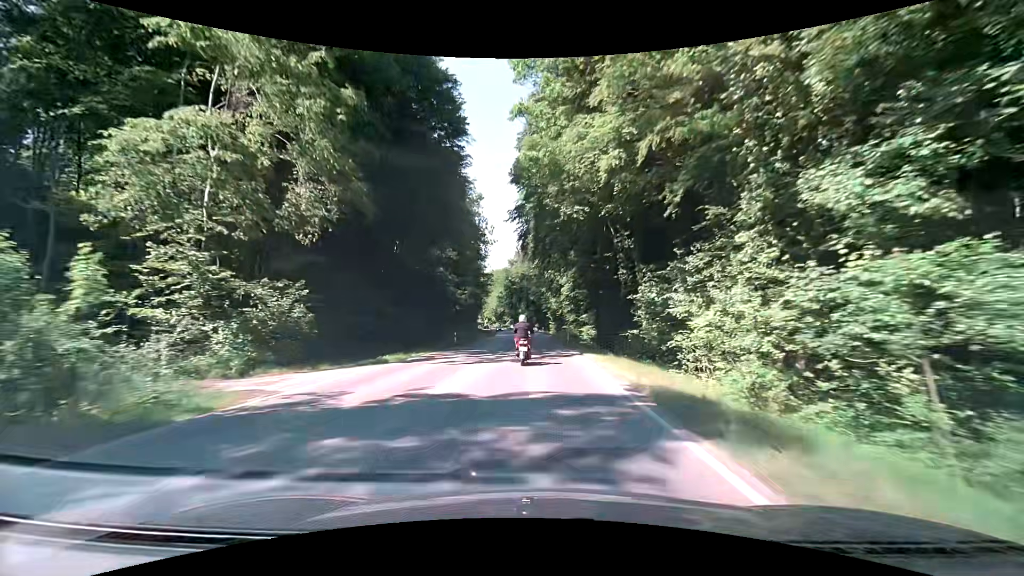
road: secondary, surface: asphalt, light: Day
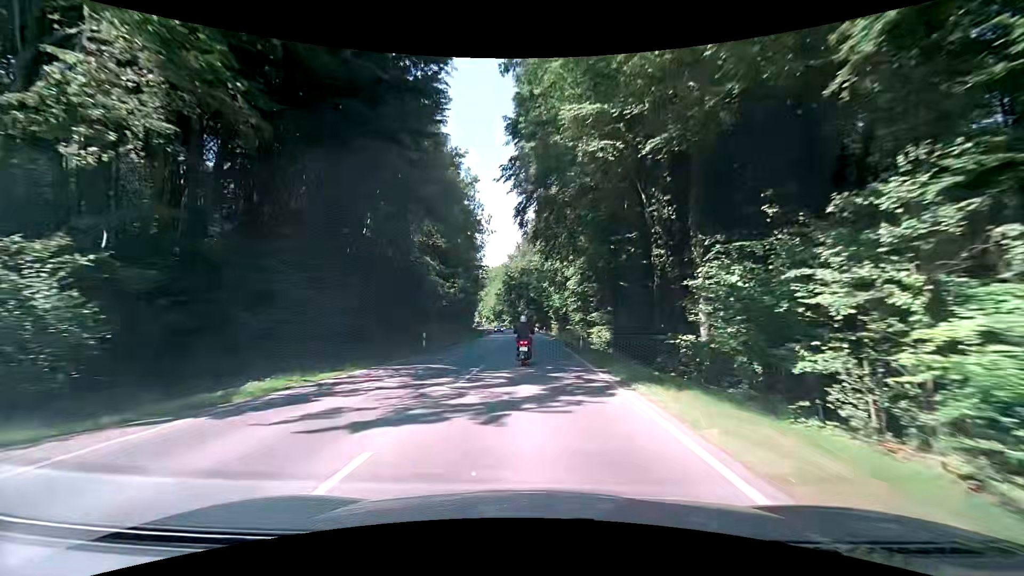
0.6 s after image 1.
(+0.1, +11.0) m; 0°
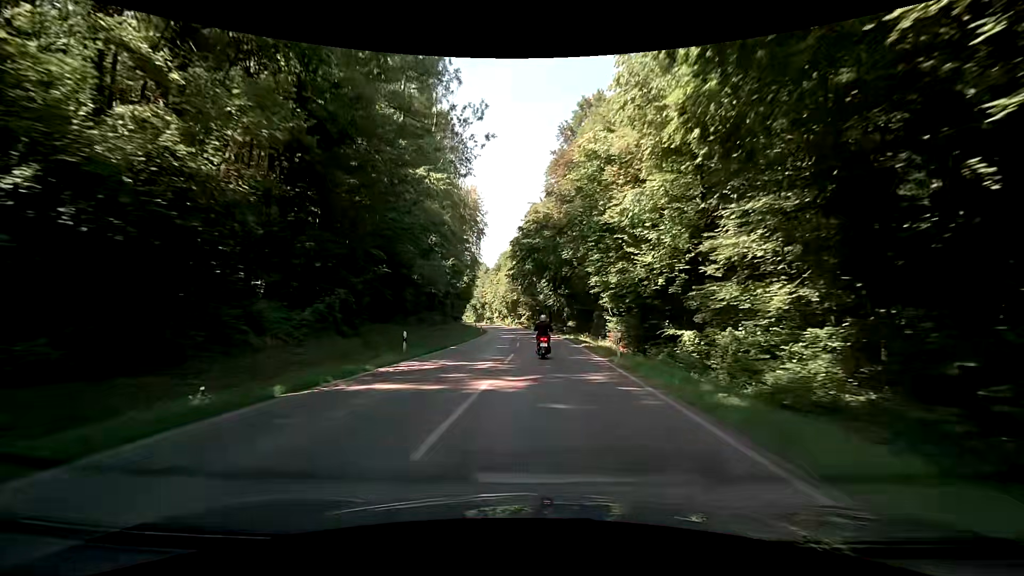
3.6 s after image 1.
(-0.1, +54.2) m; -2°
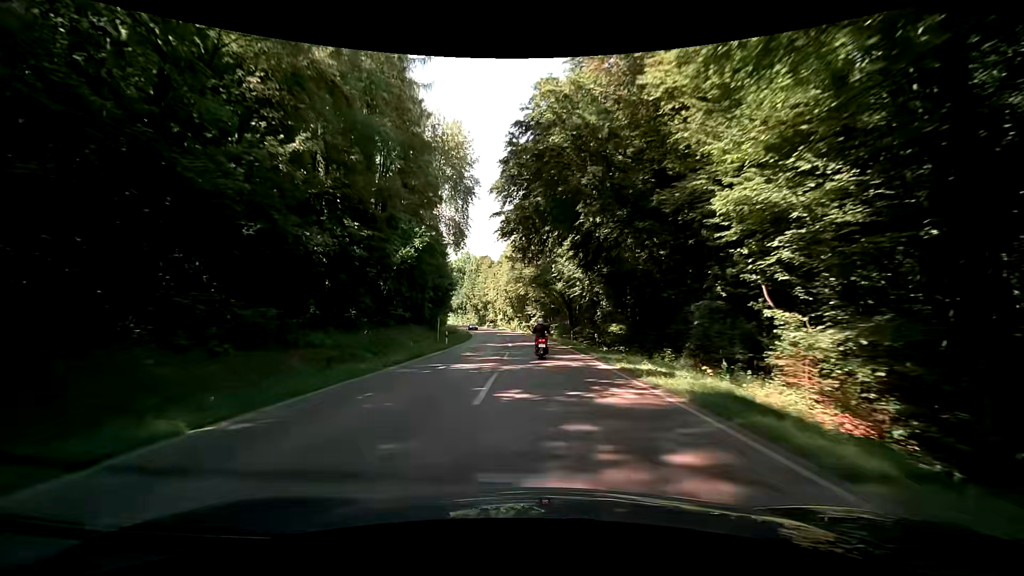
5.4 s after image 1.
(-0.9, +32.7) m; -2°
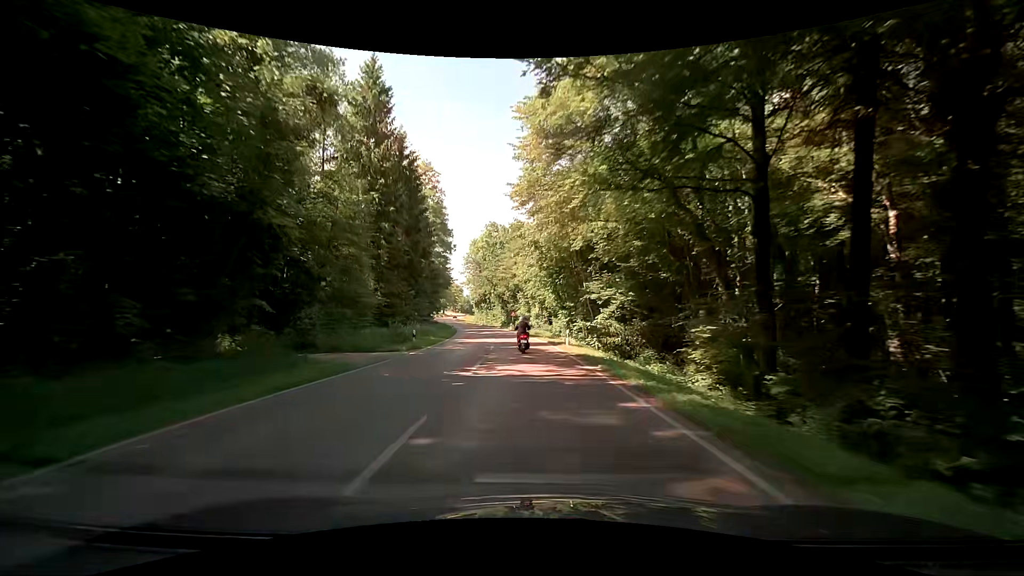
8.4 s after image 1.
(-1.5, +55.2) m; -4°
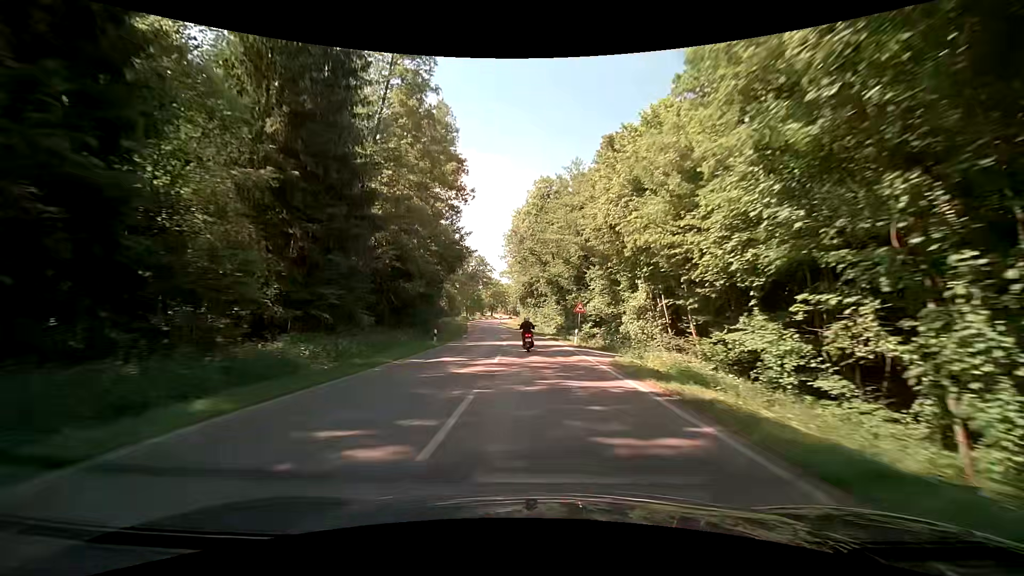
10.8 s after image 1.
(-2.9, +44.4) m; -8°
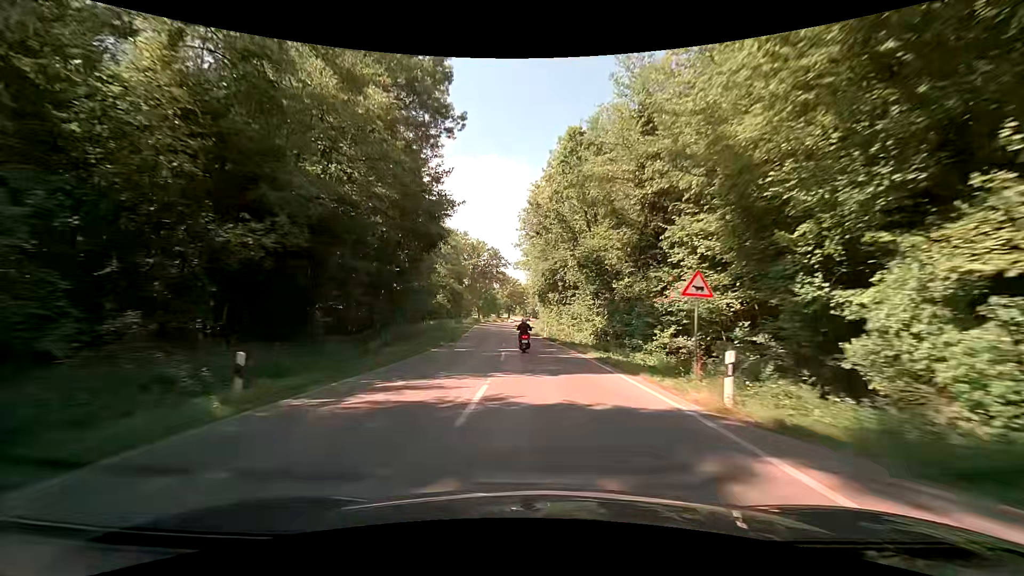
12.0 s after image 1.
(-0.3, +22.4) m; -2°
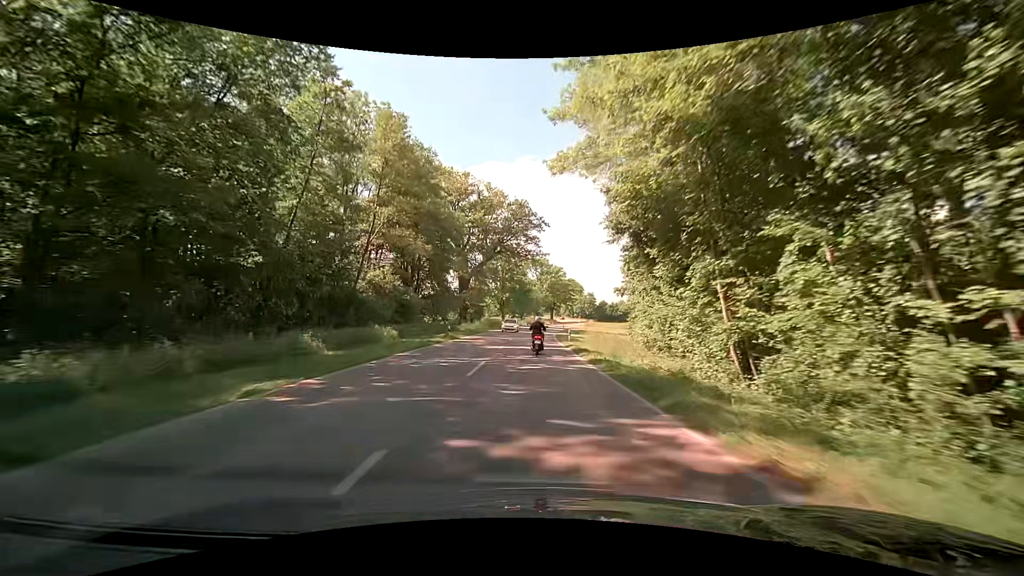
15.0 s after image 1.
(-2.5, +57.3) m; -5°
(0, +10) (0, +20) (0, +30) (0, +40) (0, +50) (0, +60) (+1, +70) (+2, +80) (+3, +90) (+4, +100) m
